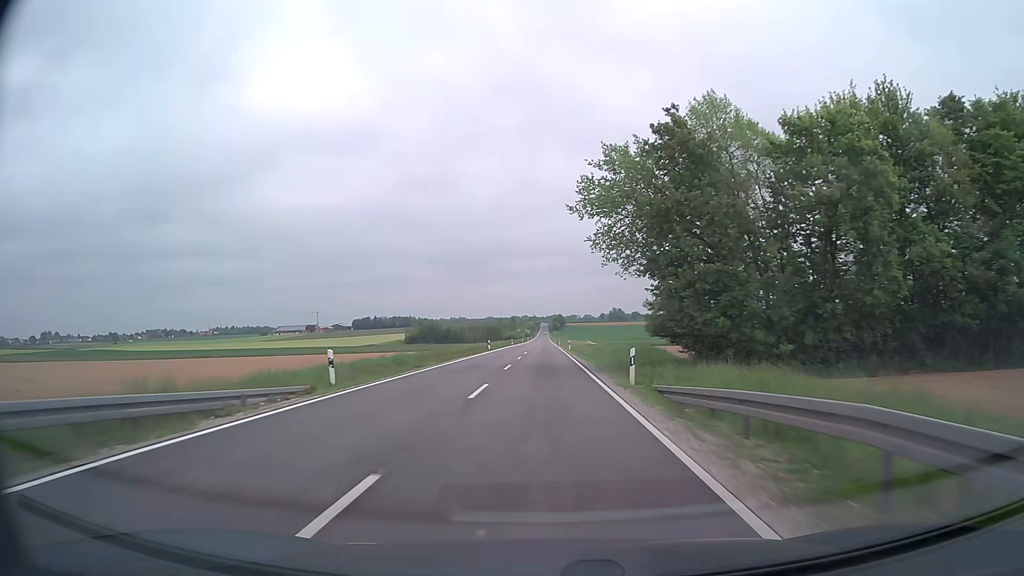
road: secondary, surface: asphalt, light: Day
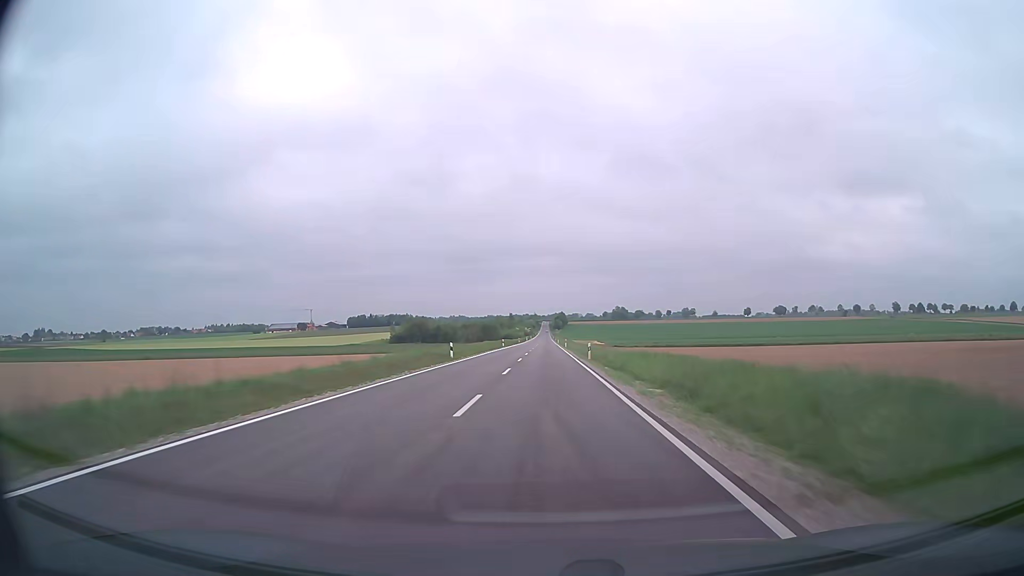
(0.0, +27.4) m; 0°
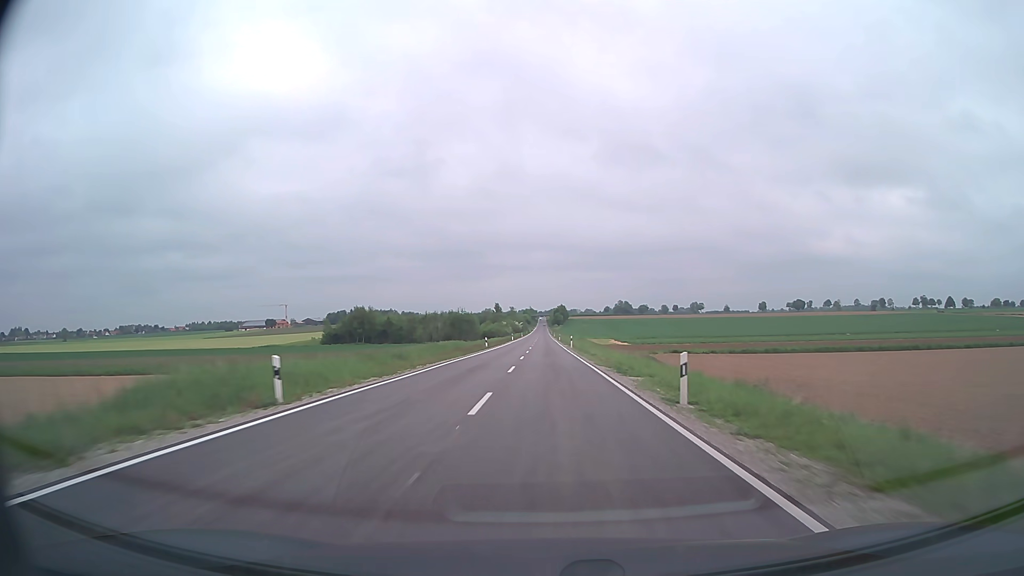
(+0.1, +72.3) m; 0°
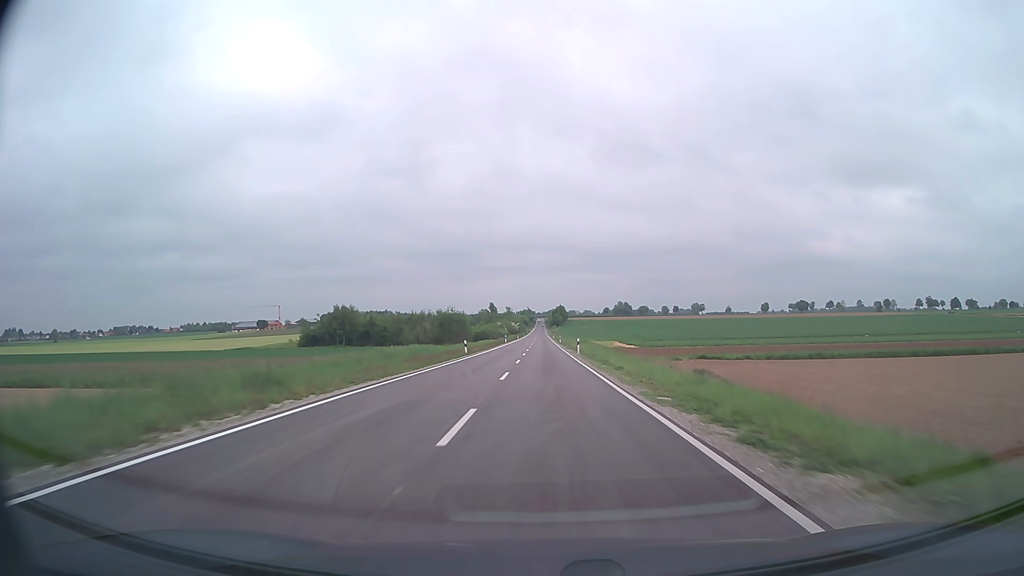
(0.0, +15.1) m; 0°
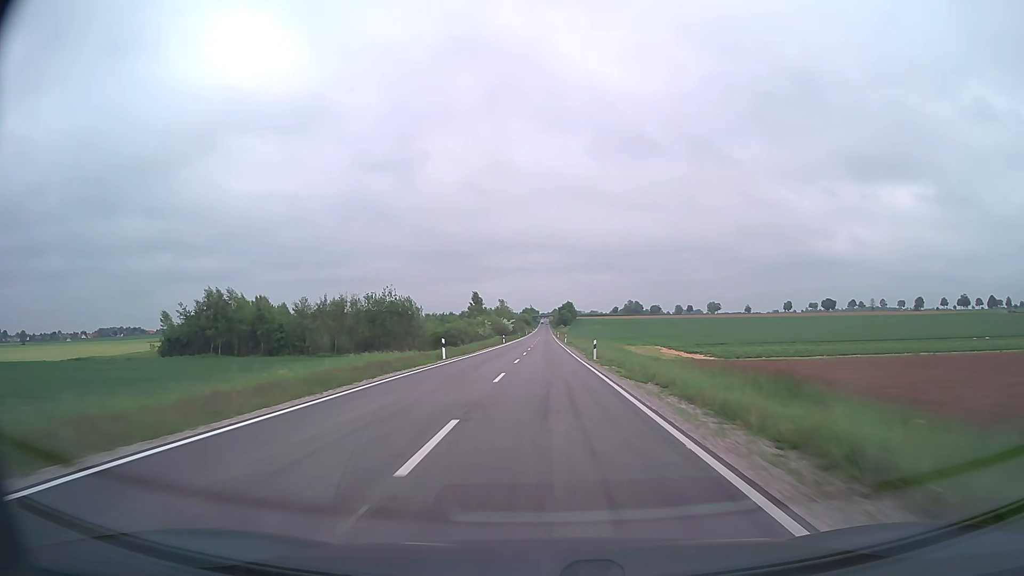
(0.0, +62.1) m; 0°
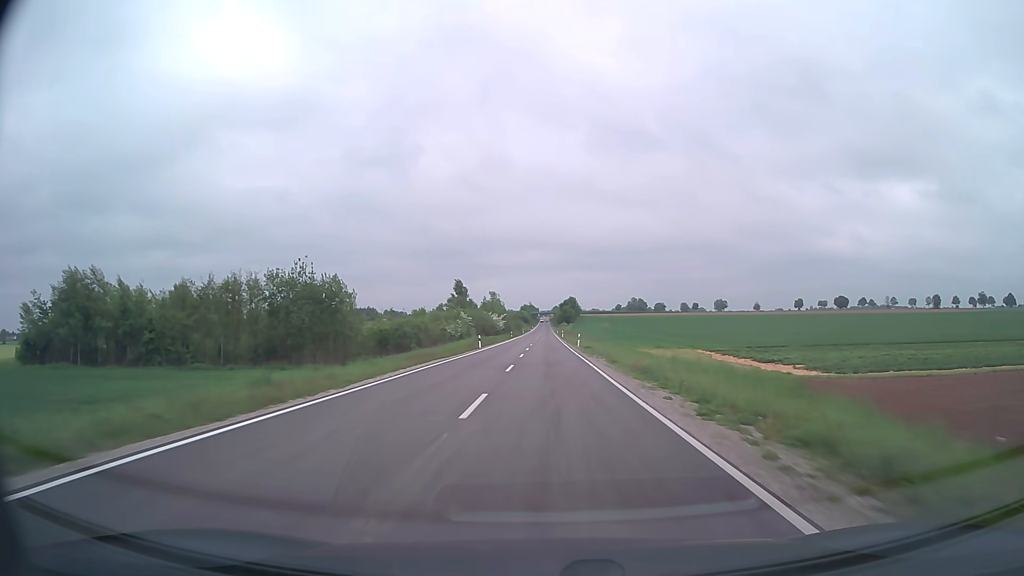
(0.0, +32.0) m; 0°
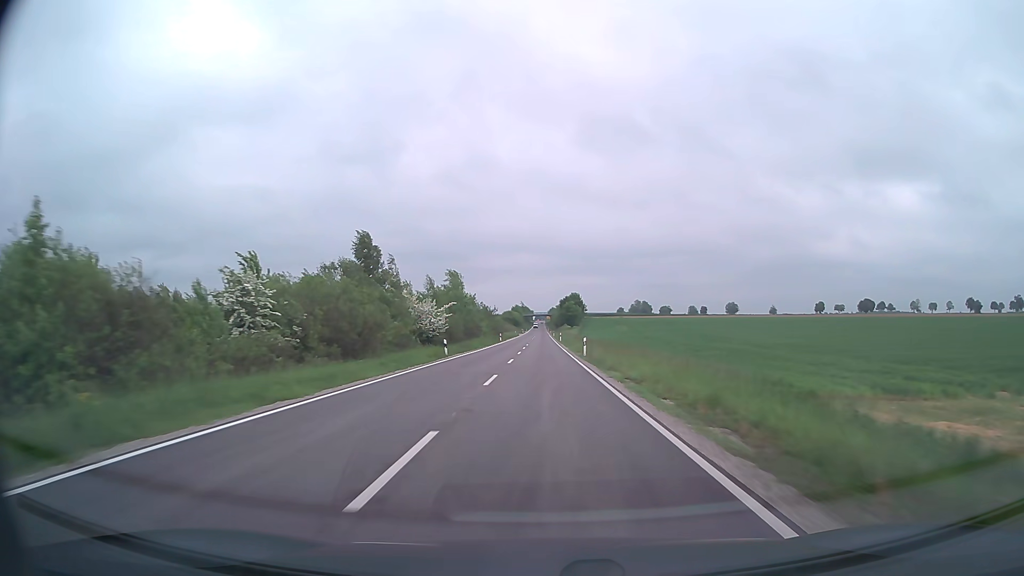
(+0.2, +65.6) m; 0°
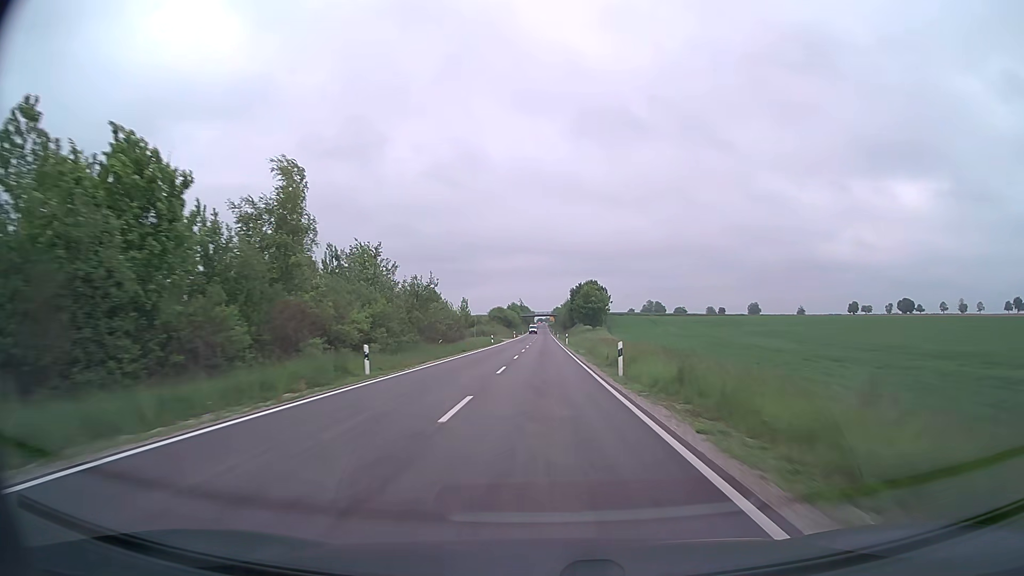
(-0.1, +67.4) m; 0°
(0, +10) (0, +20) (0, +30) (0, +40) (0, +50) (0, +60) (0, +70) (0, +80) (0, +90) (0, +100) m
